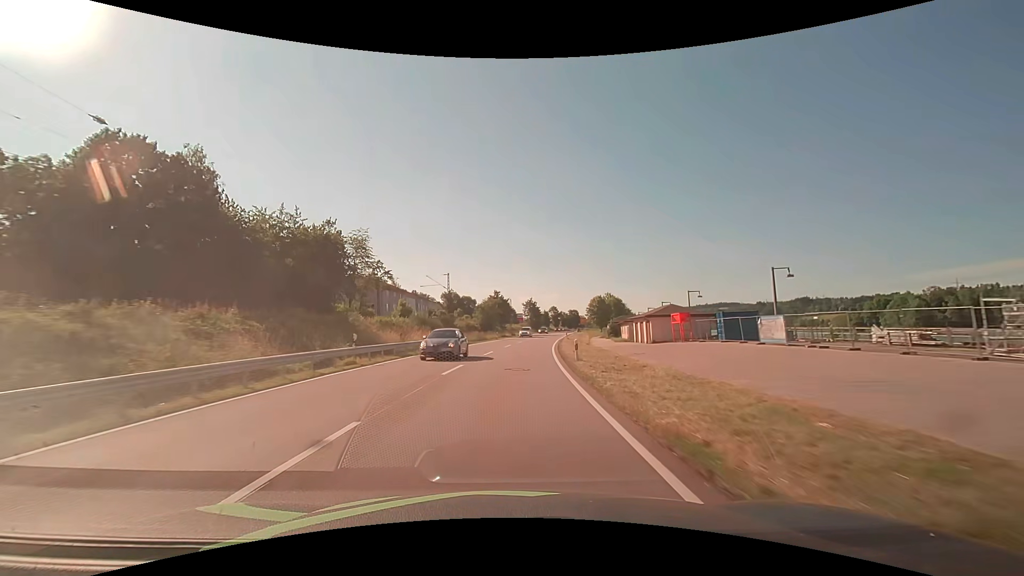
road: primary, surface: asphalt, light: Day
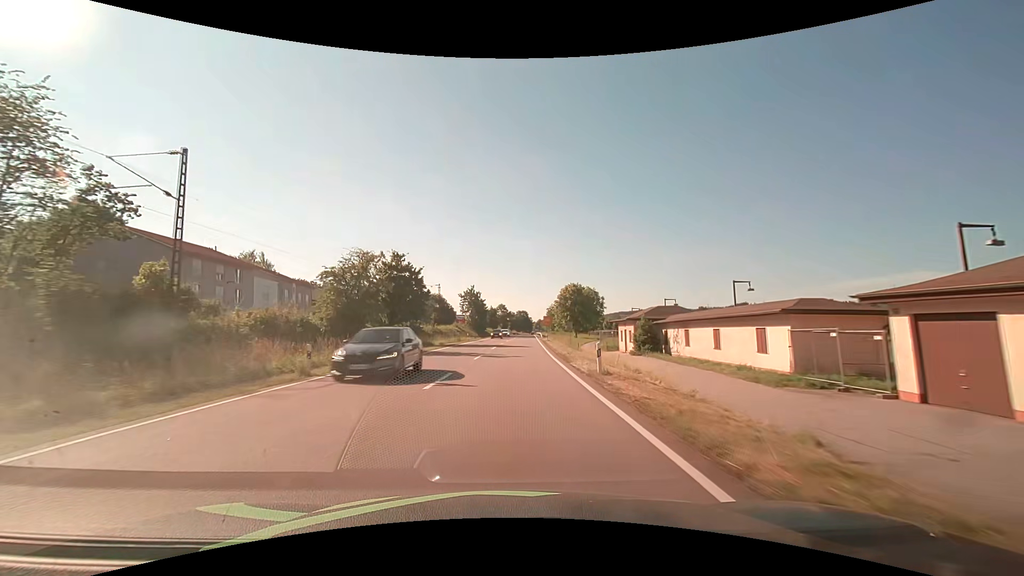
(+3.2, +51.8) m; +6°
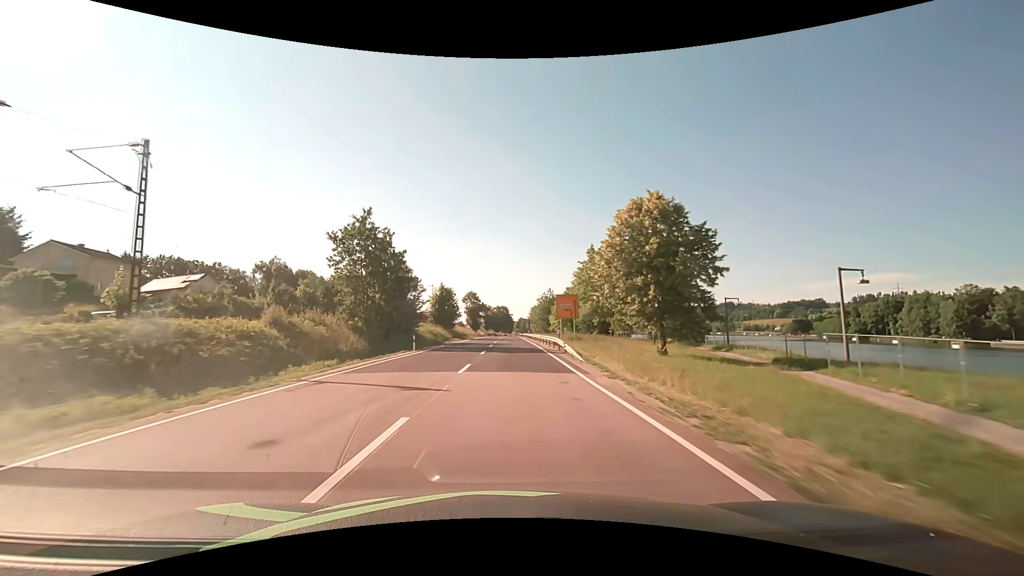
(+2.2, +68.3) m; +3°
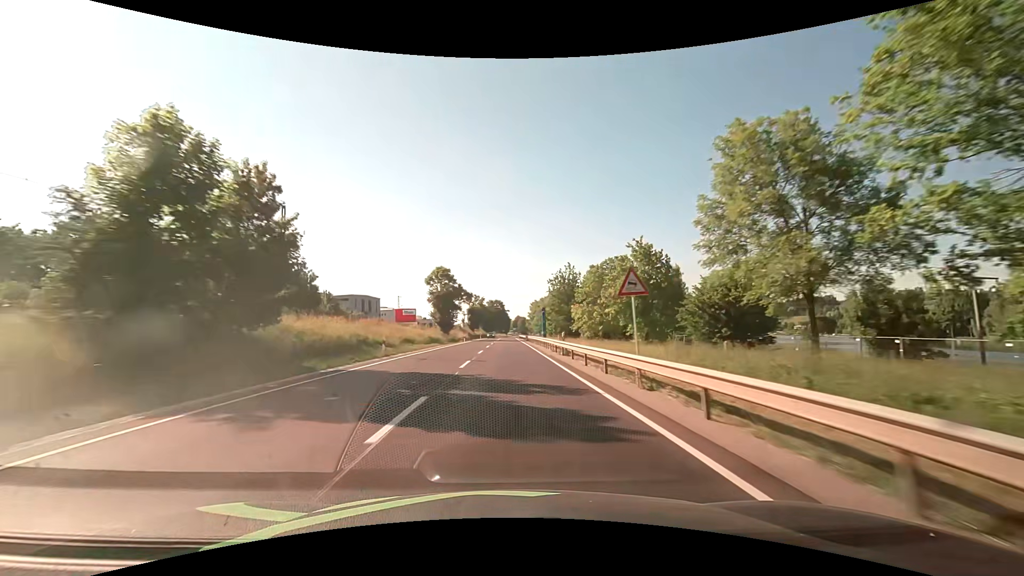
(+0.3, +58.0) m; 0°
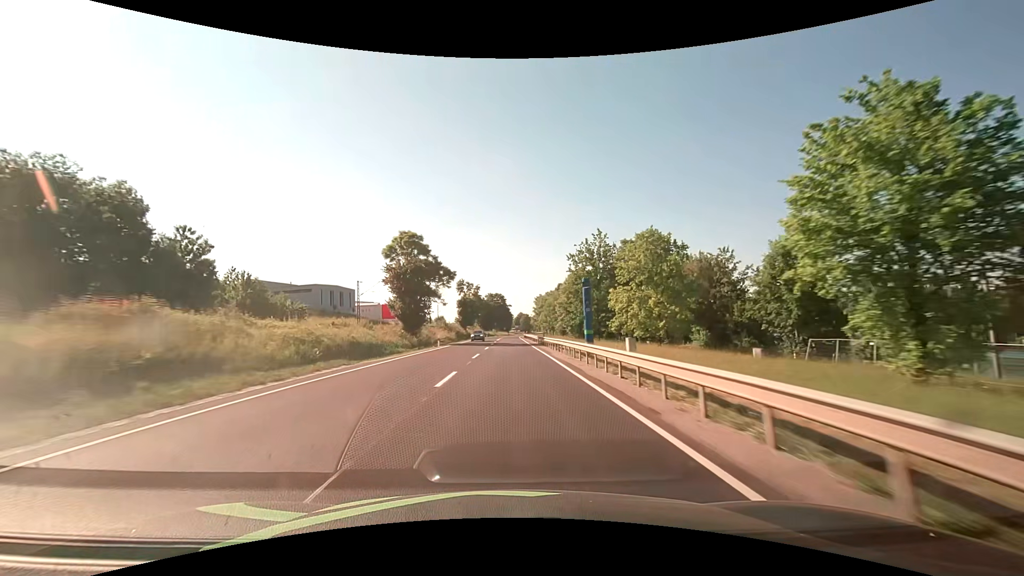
(0.0, +30.2) m; 0°
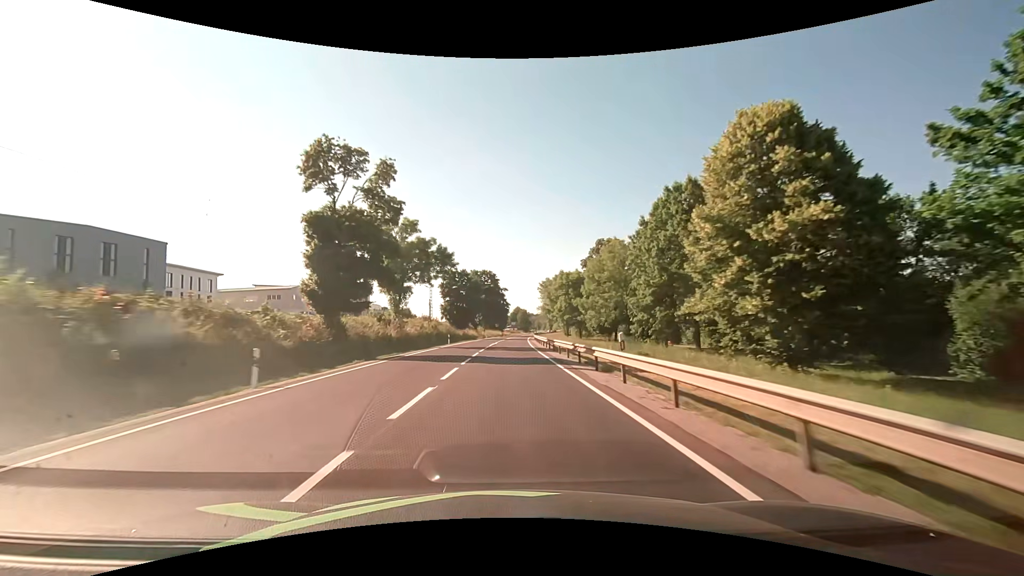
(+0.3, +77.3) m; +1°
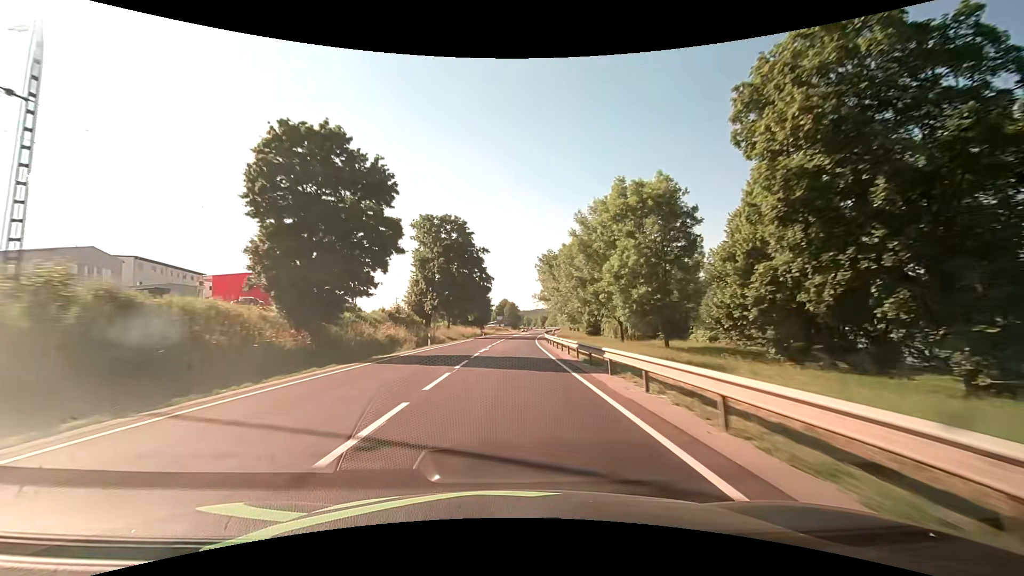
(+0.6, +62.7) m; +1°
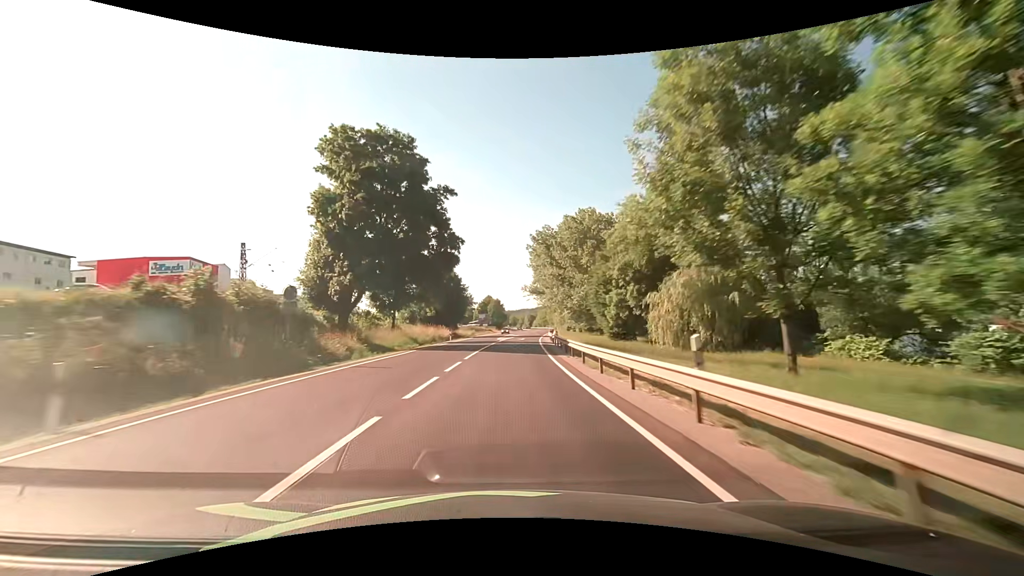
(+0.4, +31.5) m; +2°
(0, +10) (0, +20) (0, +30) (+1, +40) (+1, +50) (+2, +60) (+3, +70) (+4, +80) (+4, +90) (+5, +100) m
